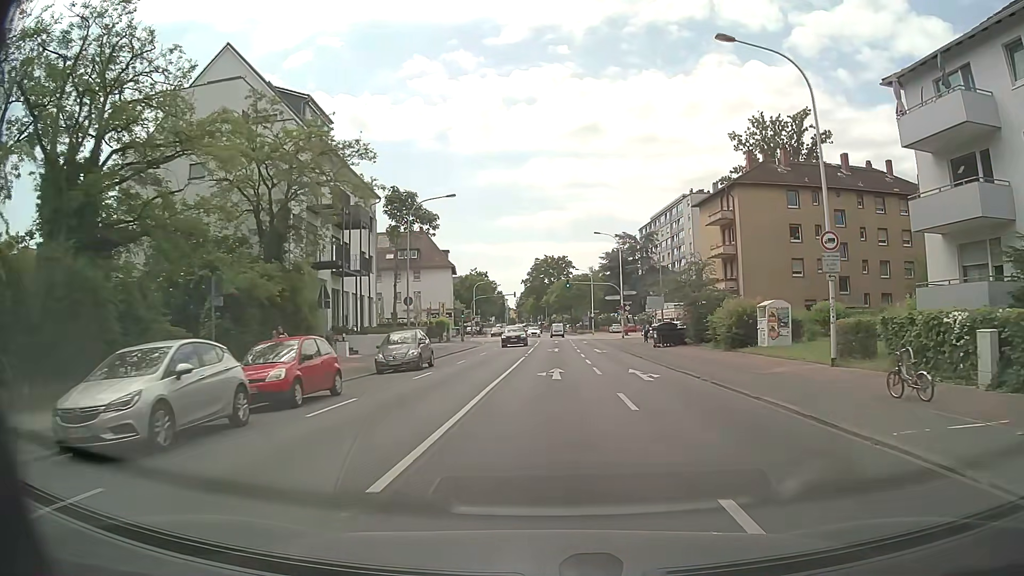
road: primary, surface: asphalt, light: Day
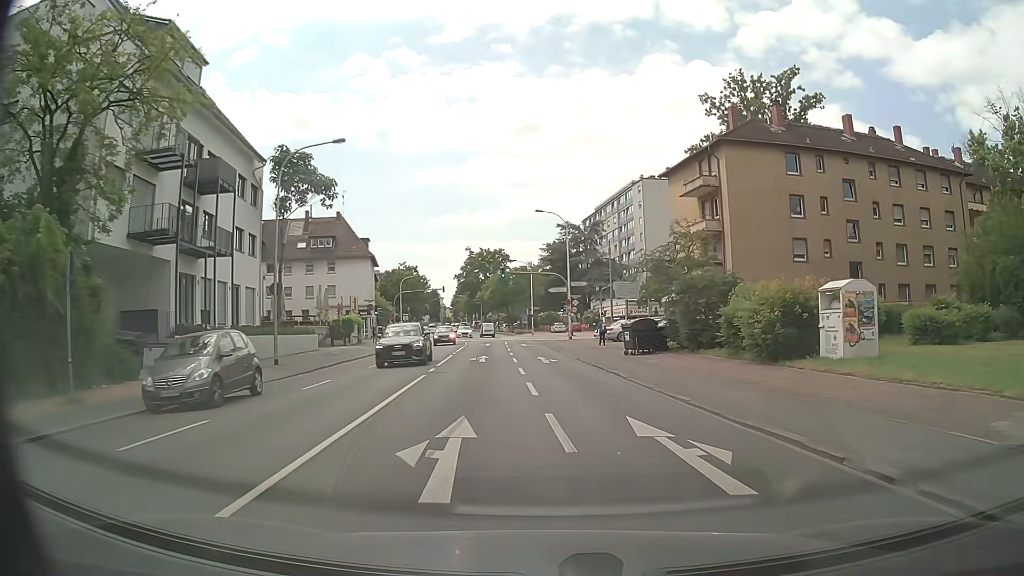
(+0.6, +12.7) m; +5°
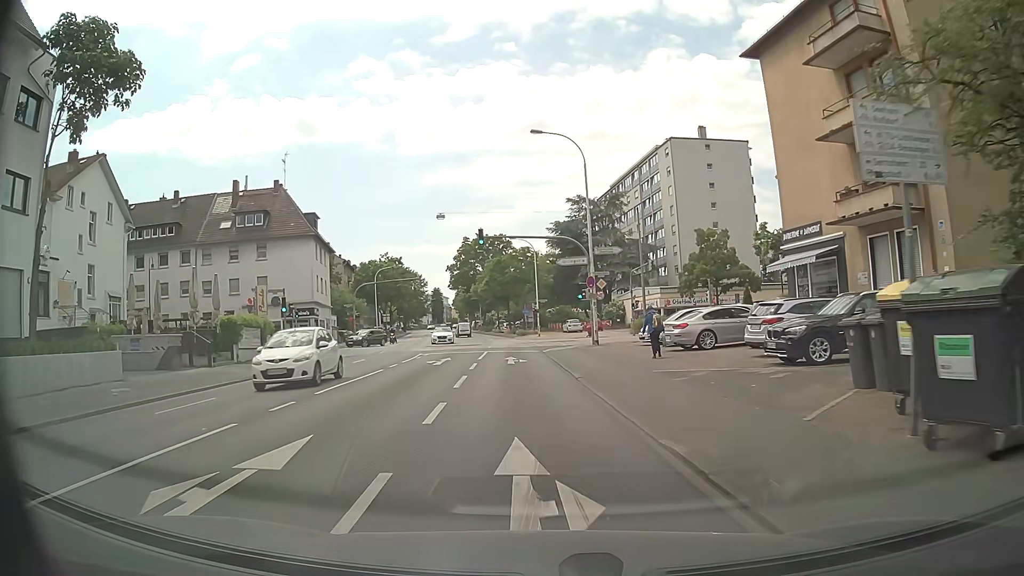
(+0.4, +22.9) m; 0°
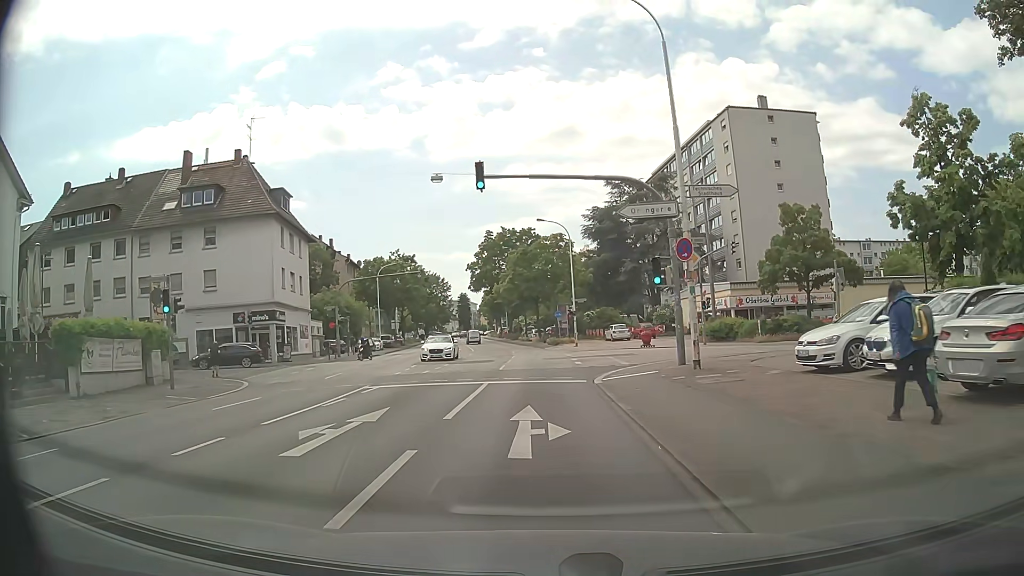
(-0.5, +15.7) m; -2°
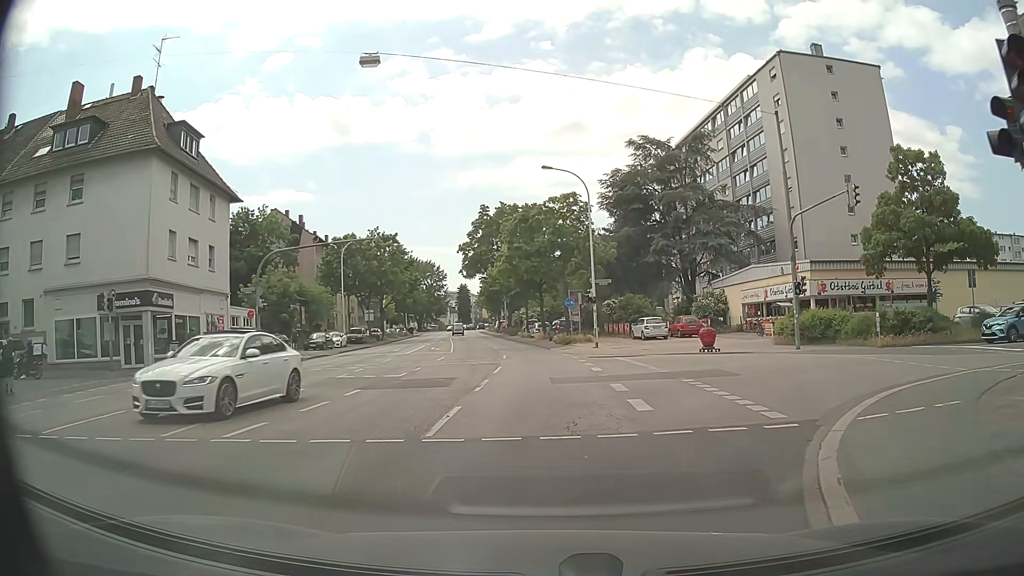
(-0.3, +15.8) m; -1°
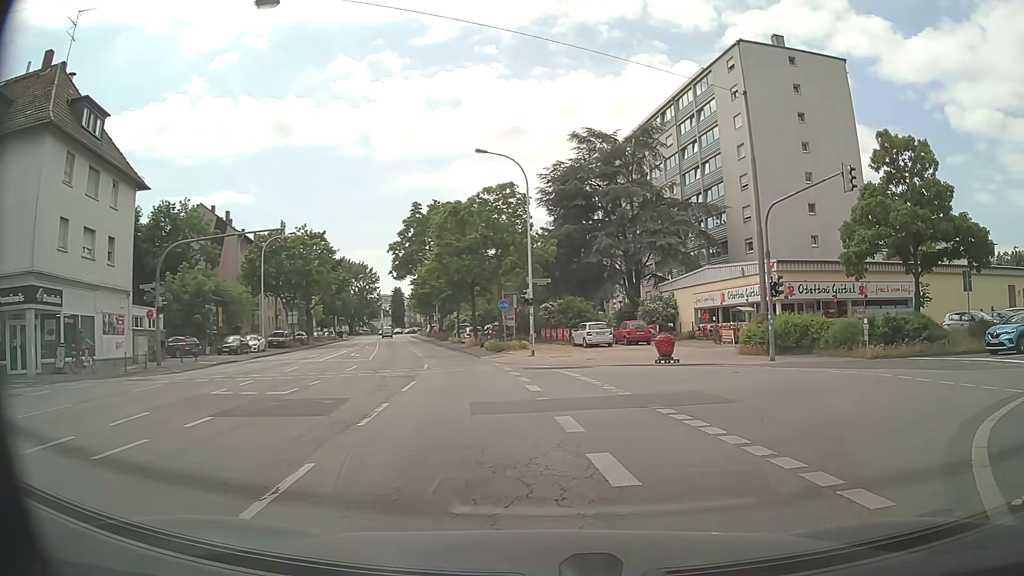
(+0.1, +4.5) m; +6°
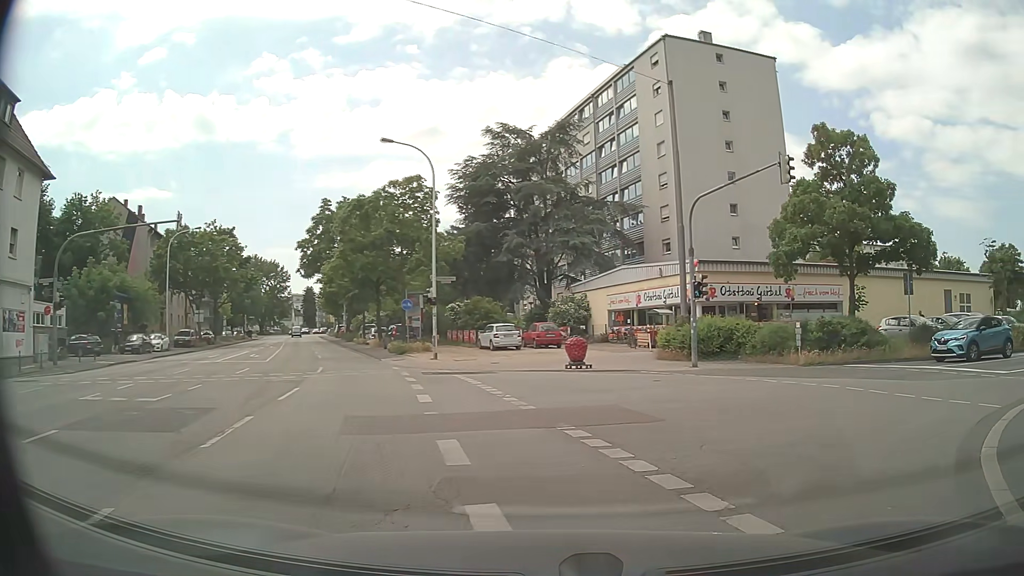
(+0.1, +2.1) m; +6°
